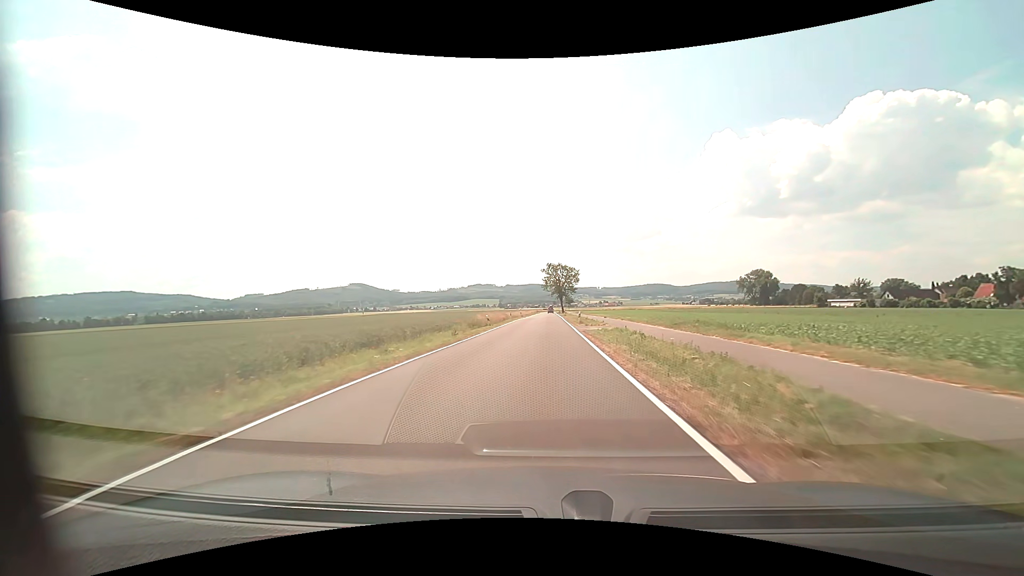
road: tertiary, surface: asphalt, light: Day
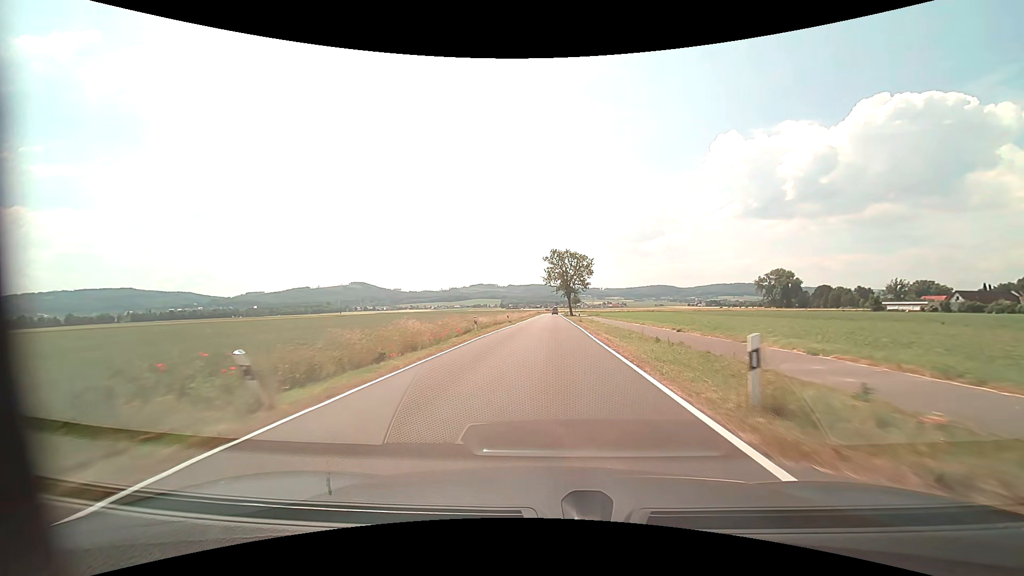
(-0.1, +31.8) m; 0°
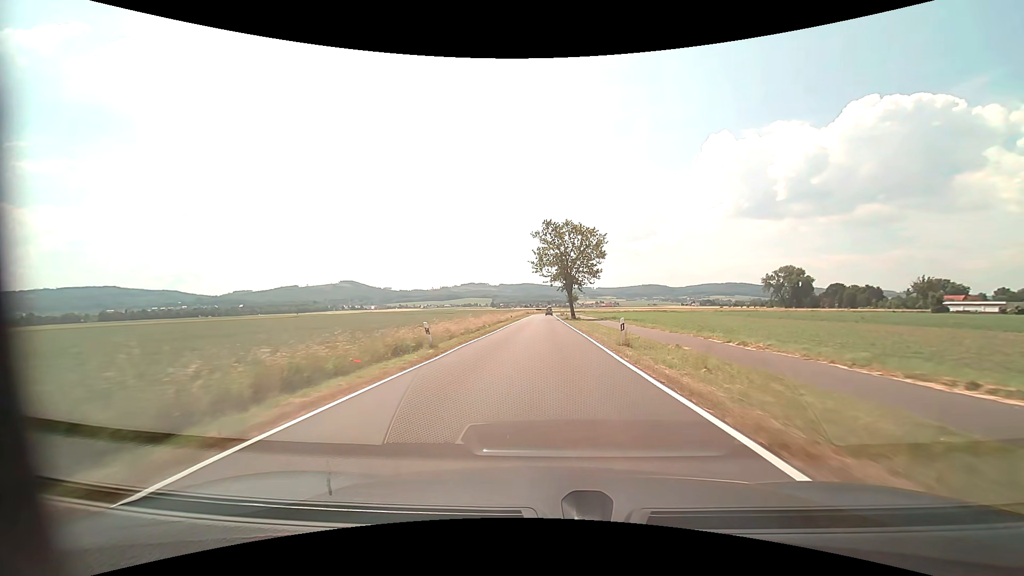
(+0.2, +32.0) m; +1°
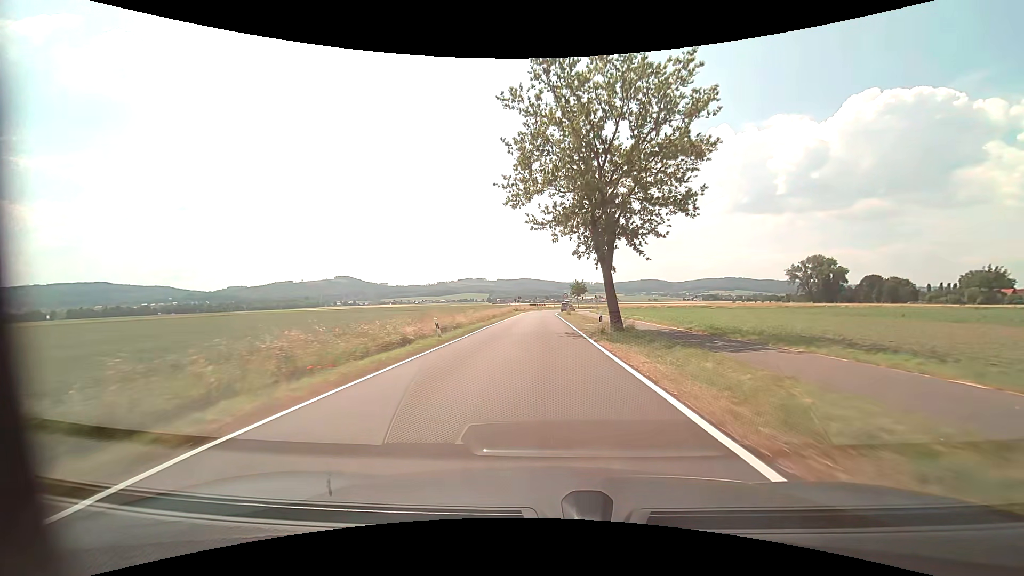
(+0.3, +42.6) m; 0°
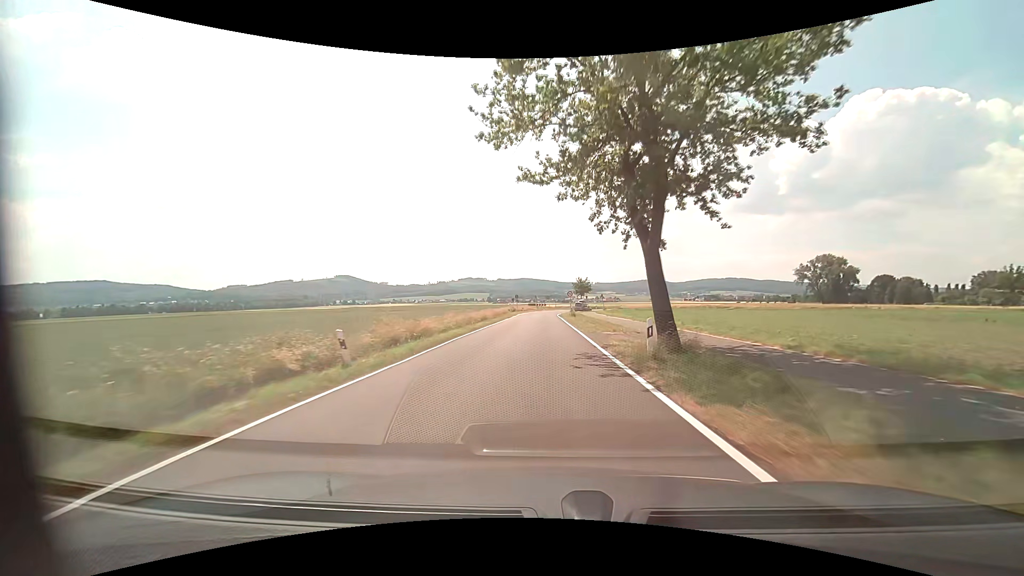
(0.0, +10.0) m; 0°
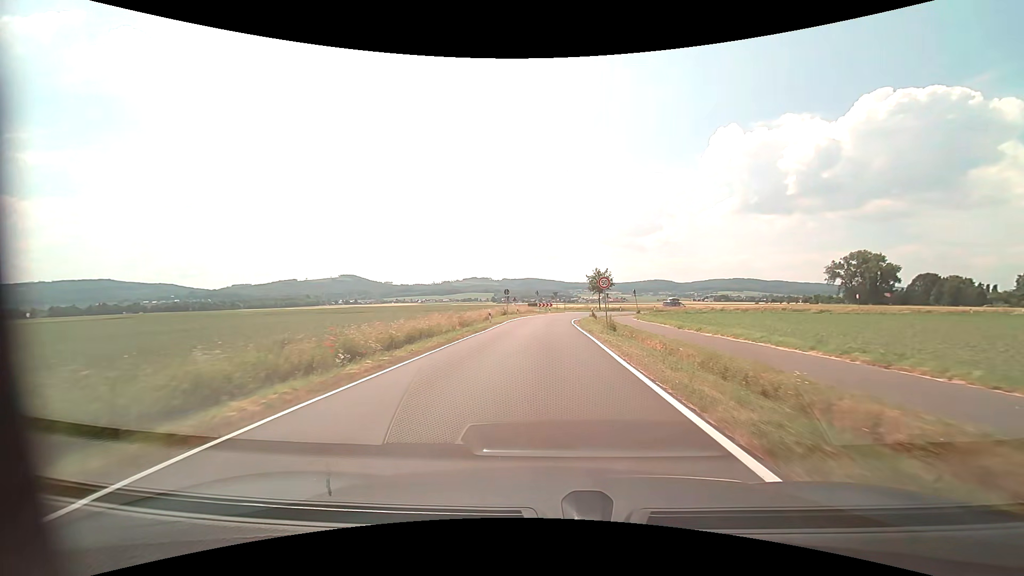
(-0.1, +27.4) m; -1°
